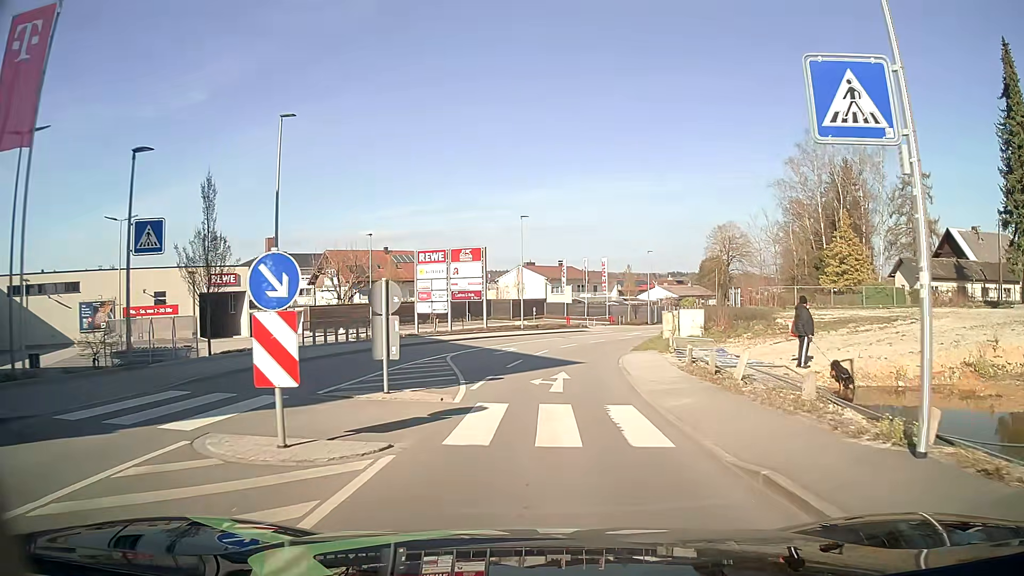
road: tertiary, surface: asphalt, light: Day
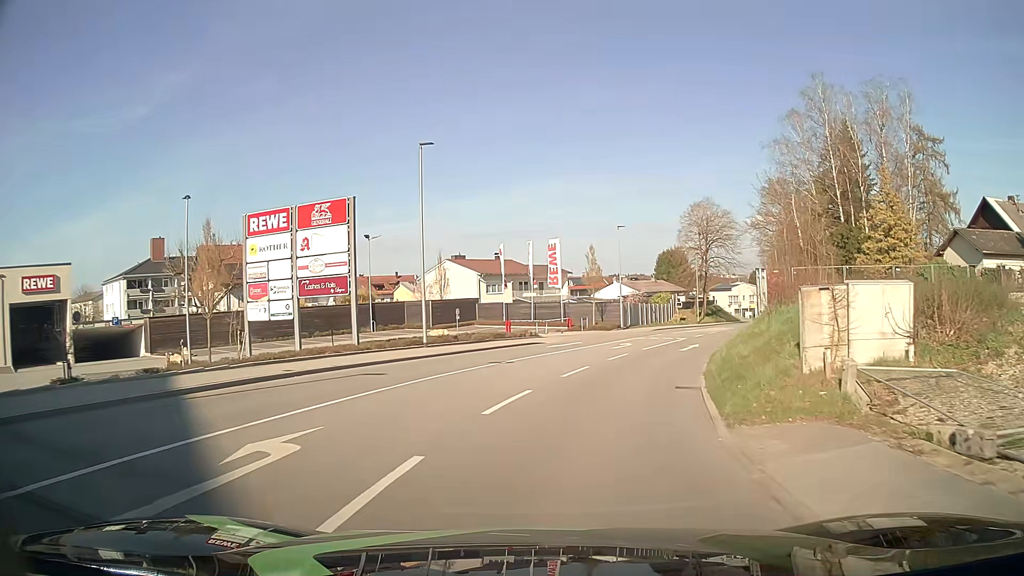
(+0.8, +21.6) m; +5°
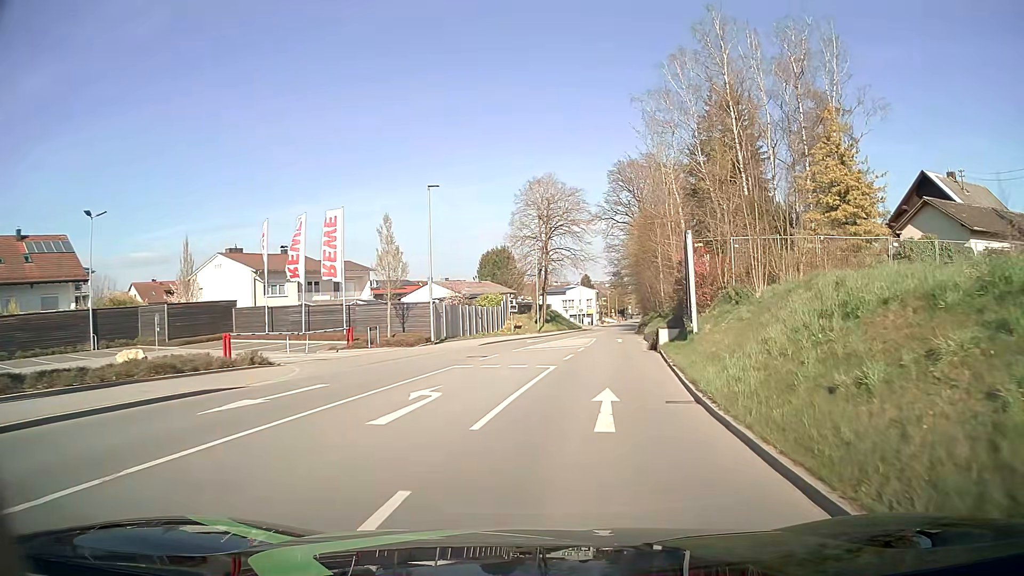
(+2.3, +18.7) m; +15°
(+1, +10) (+2, +20) (+3, +30) (+4, +40) (+6, +50) (+7, +60) (+8, +69) (+10, +79) (+12, +89) (+13, +99) m
